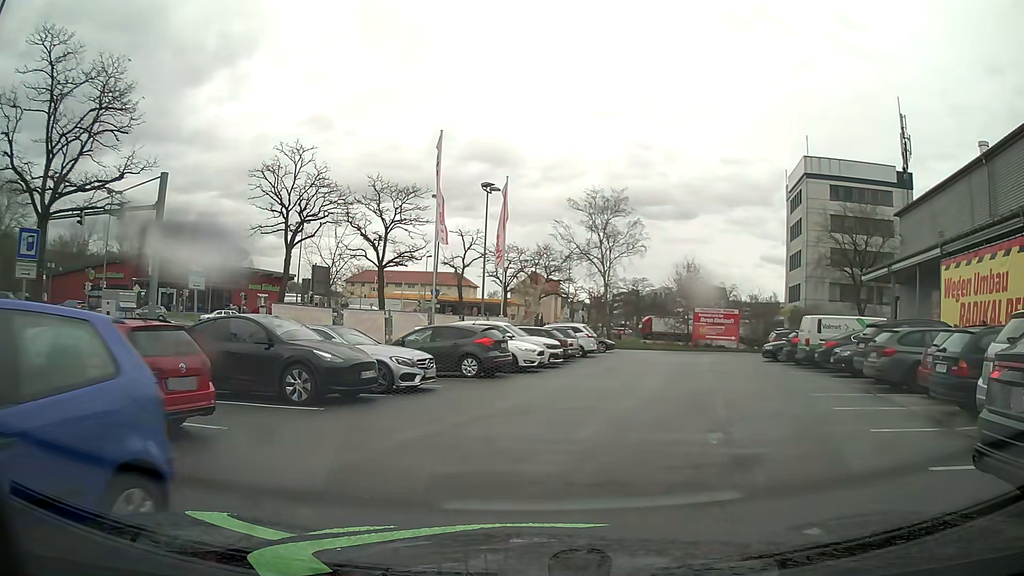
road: service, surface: paved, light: Day
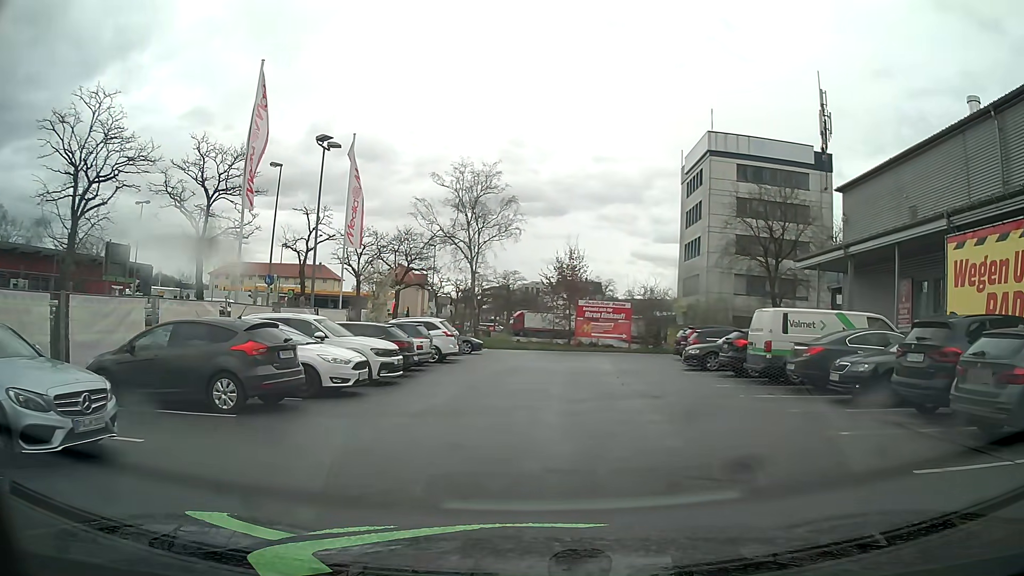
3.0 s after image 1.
(+0.9, +8.1) m; +13°
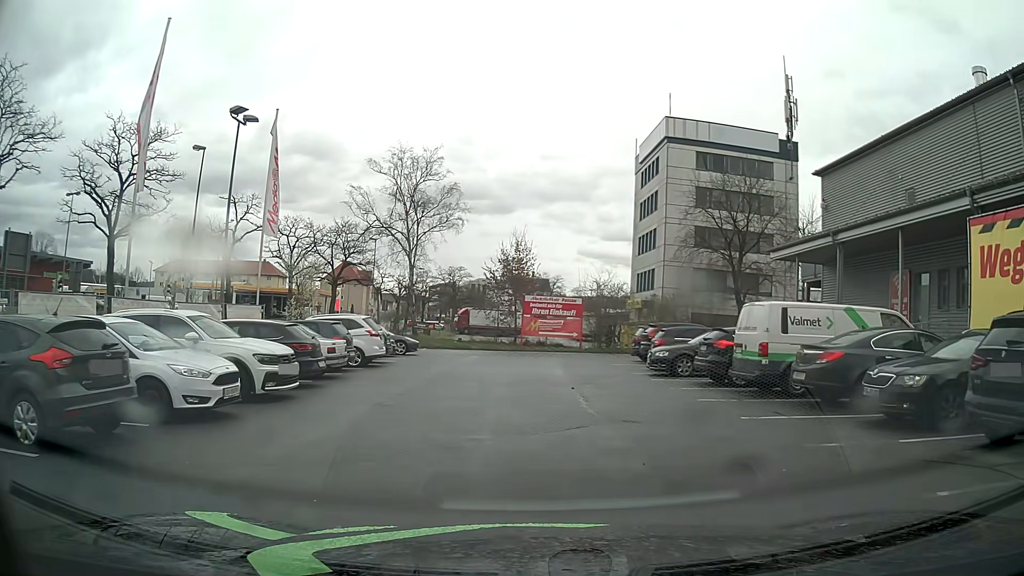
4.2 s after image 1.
(+0.2, +3.7) m; +5°
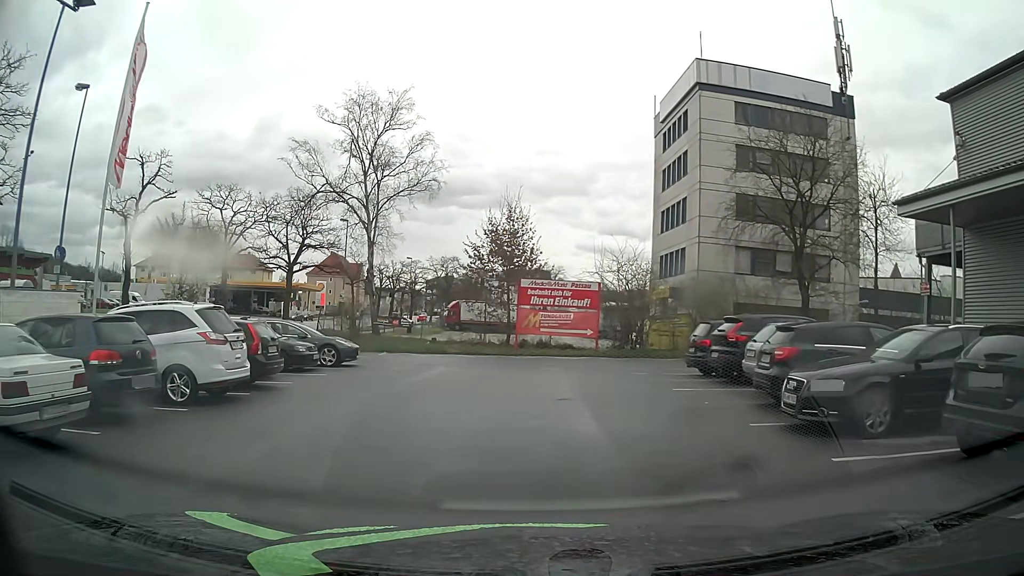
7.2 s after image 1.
(0.0, +11.1) m; -1°
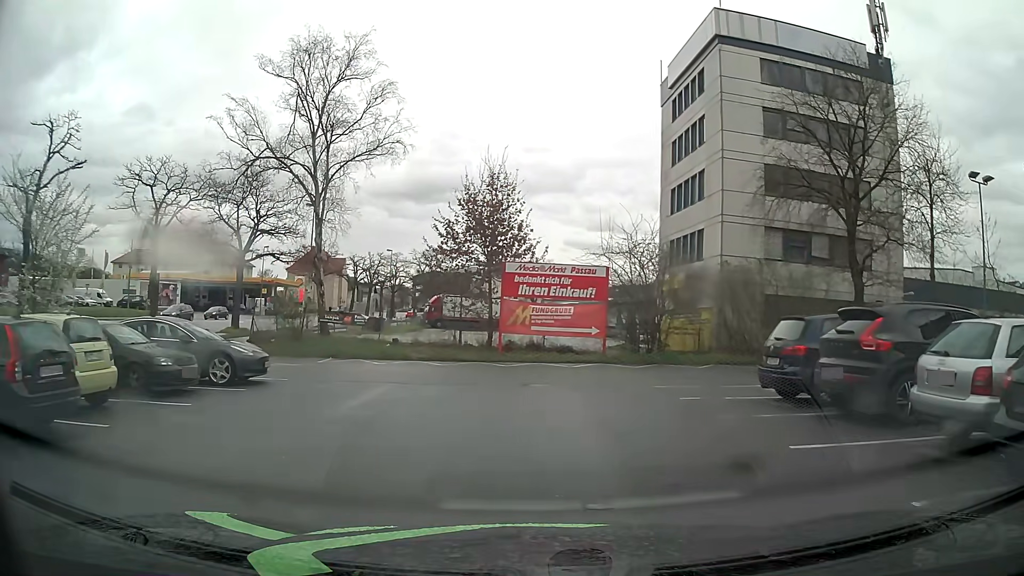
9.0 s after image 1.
(0.0, +6.9) m; +1°
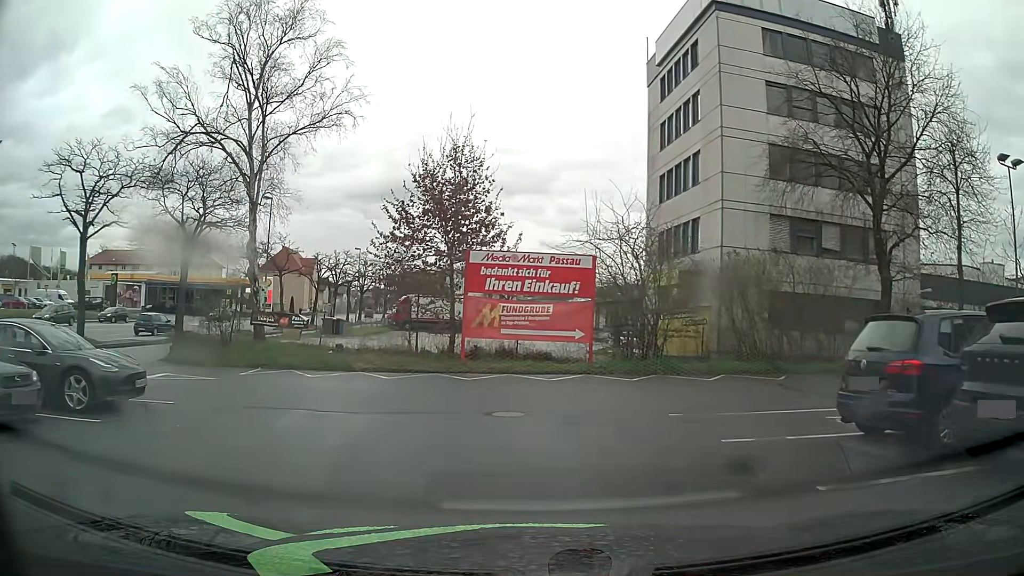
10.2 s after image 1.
(+0.1, +4.3) m; +2°
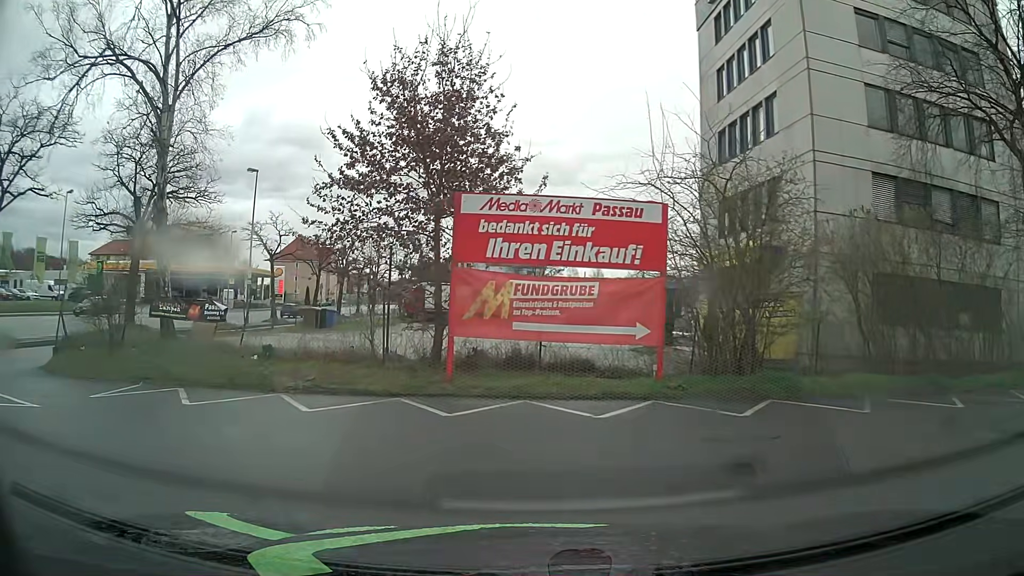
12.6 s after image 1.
(0.0, +7.5) m; -1°
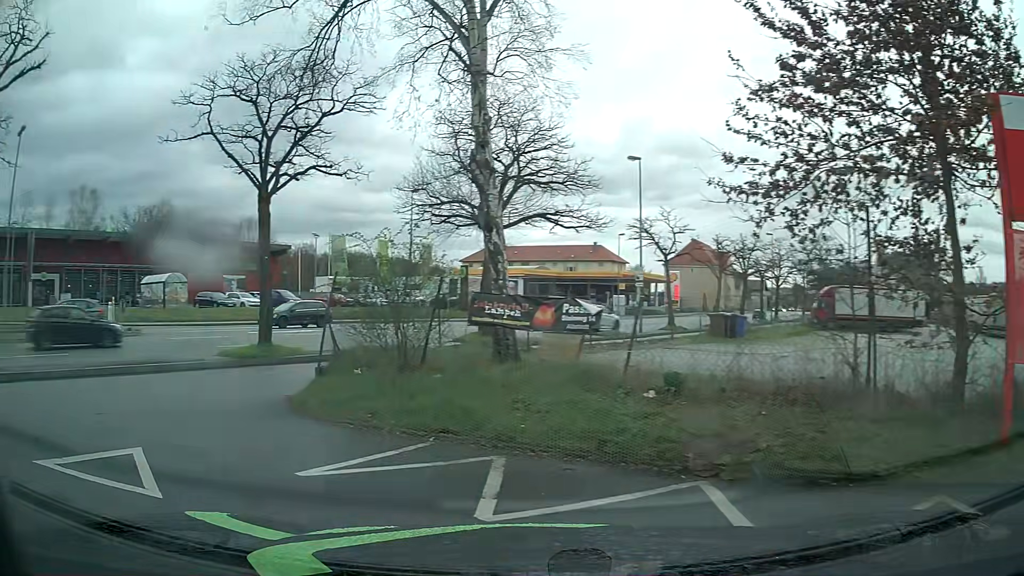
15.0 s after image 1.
(-1.4, +5.7) m; -36°
